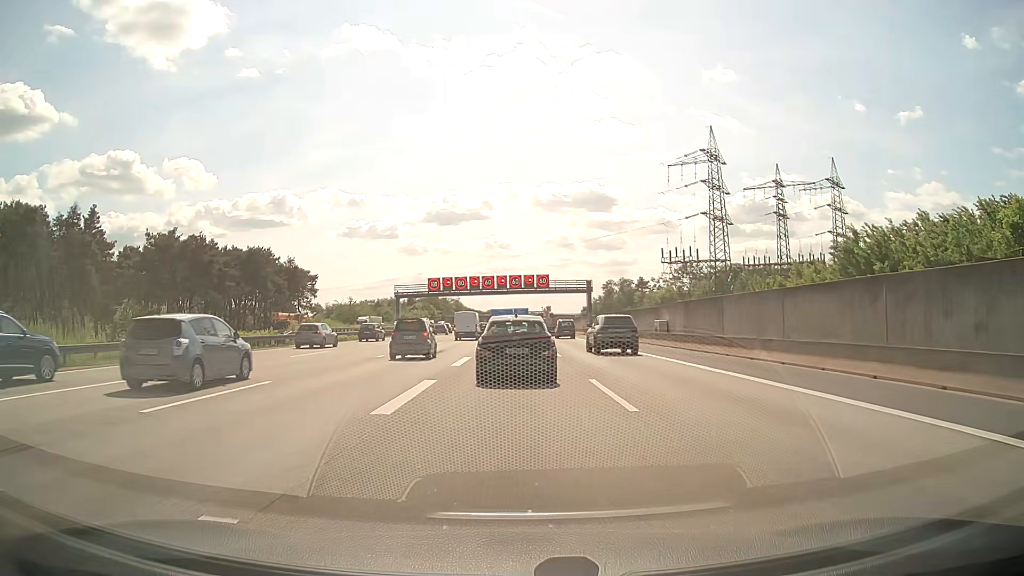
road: motorway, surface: asphalt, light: Day
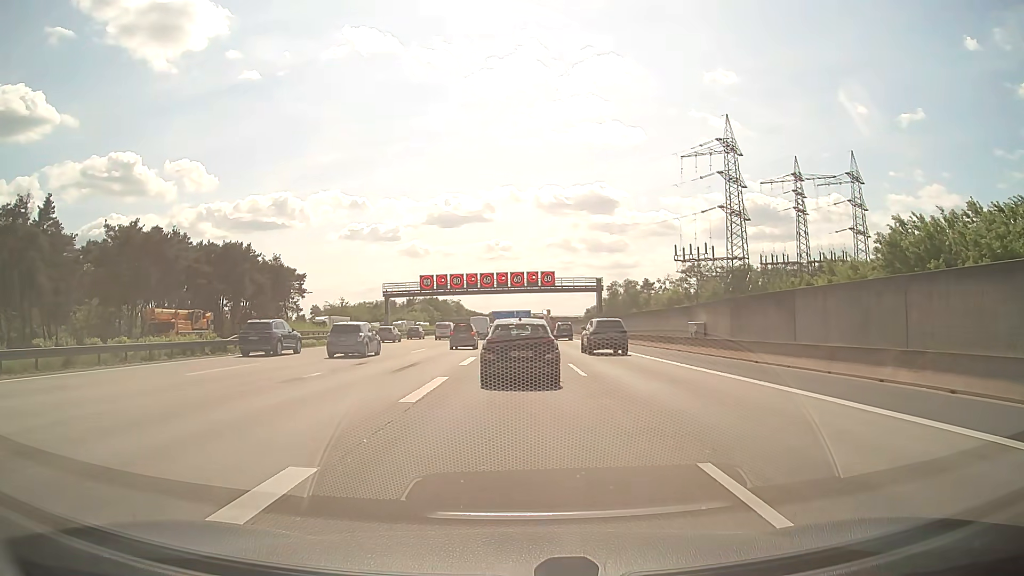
(-0.1, +10.0) m; -1°
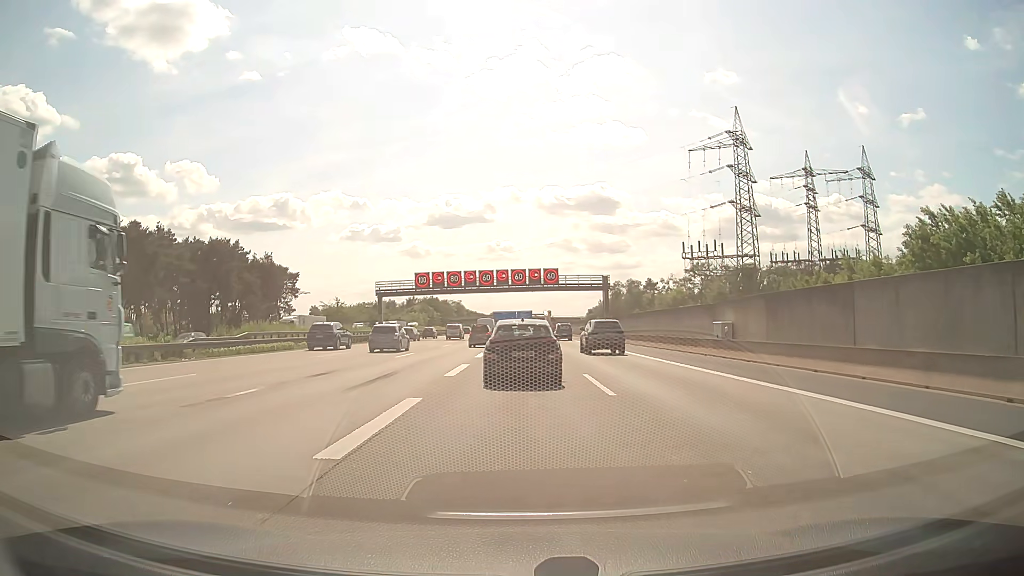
(0.0, +5.3) m; 0°
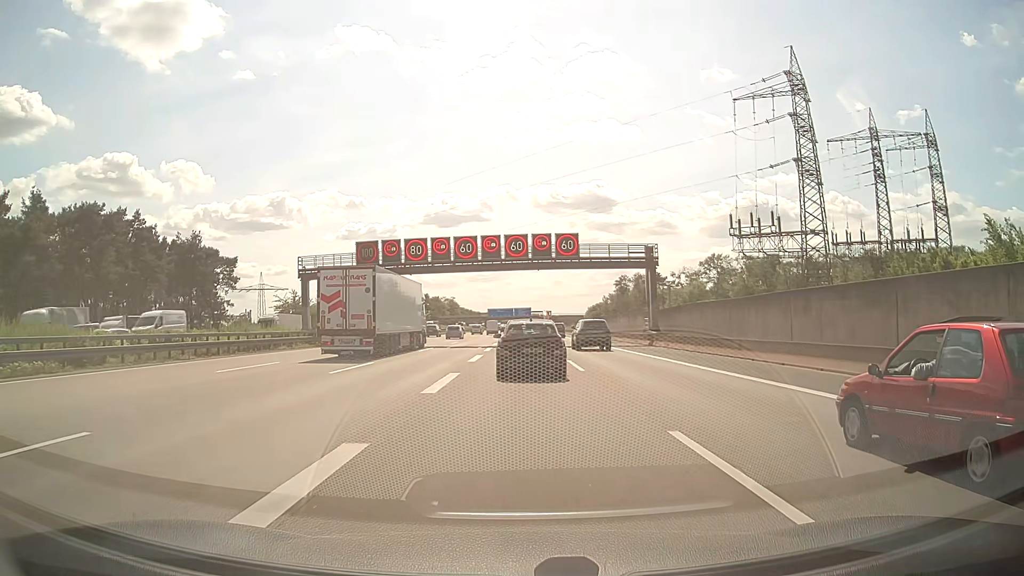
(-0.1, +29.6) m; 0°
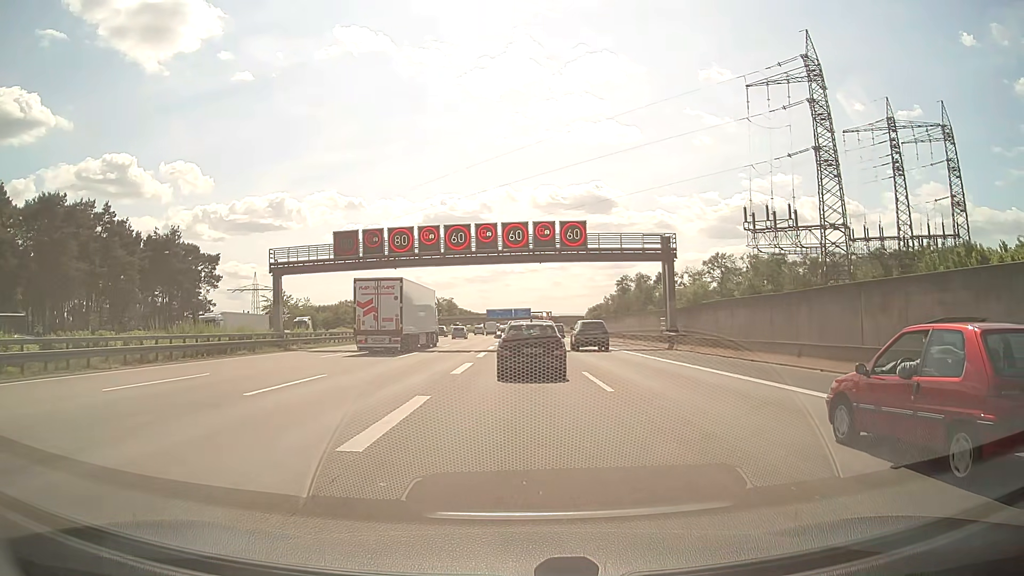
(0.0, +6.5) m; 0°
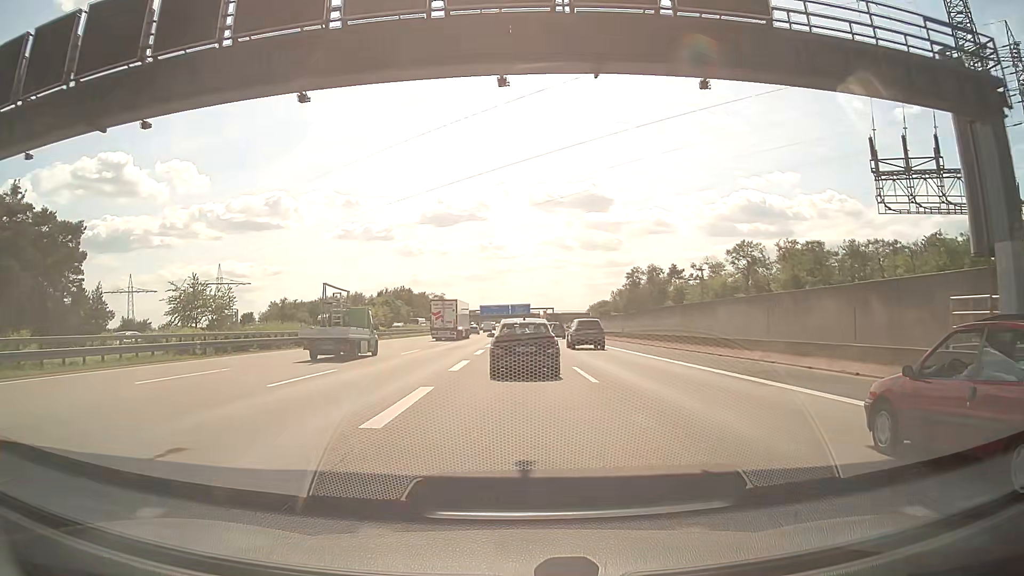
(0.0, +35.0) m; 0°
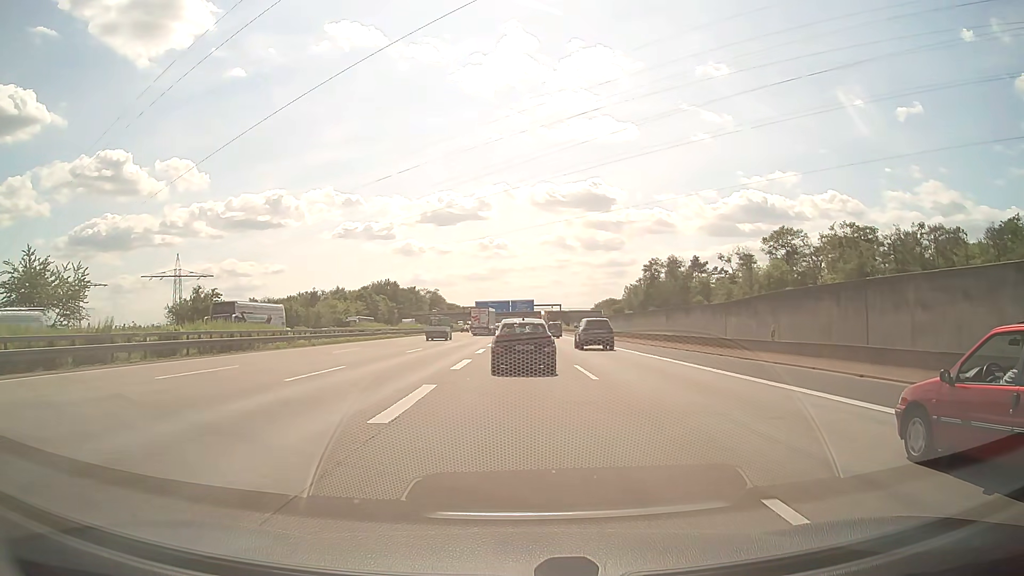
(-0.2, +35.5) m; -1°
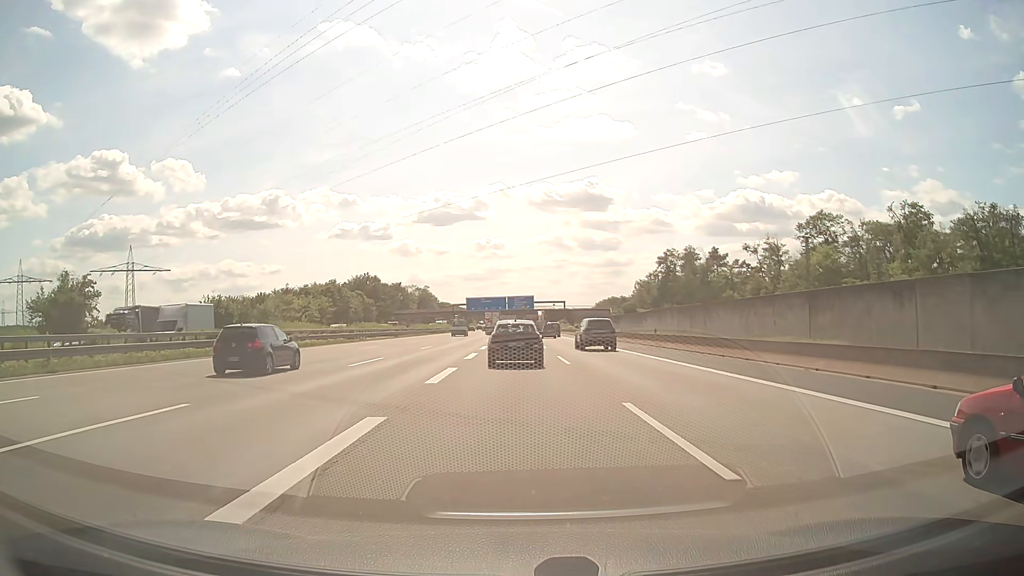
(+0.2, +29.6) m; +1°
(0, +10) (0, +20) (0, +30) (0, +40) (0, +50) (0, +60) (0, +70) (0, +80) (0, +90) (0, +100) m
